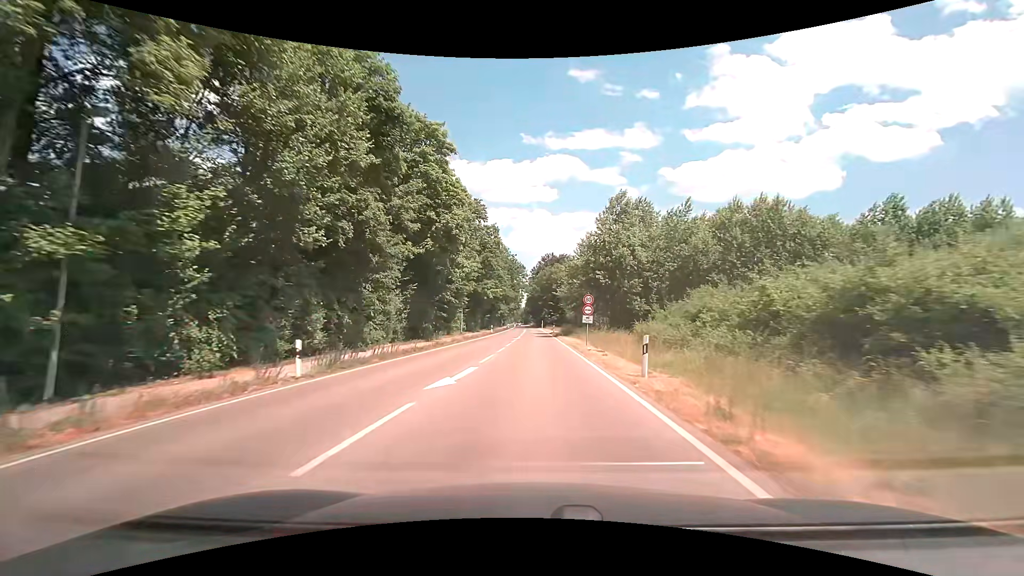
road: tertiary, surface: asphalt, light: Day
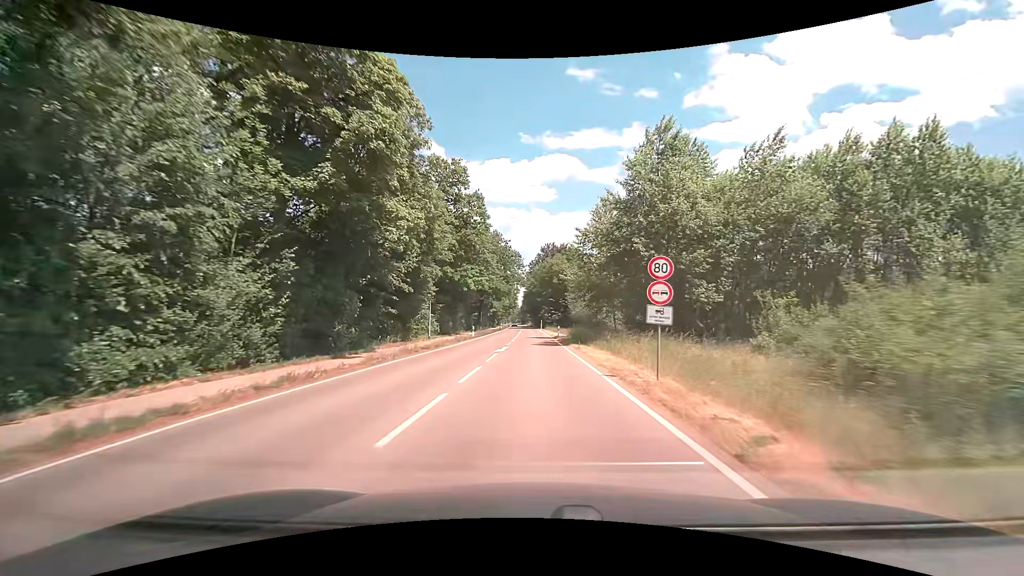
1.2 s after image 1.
(0.0, +17.2) m; 0°
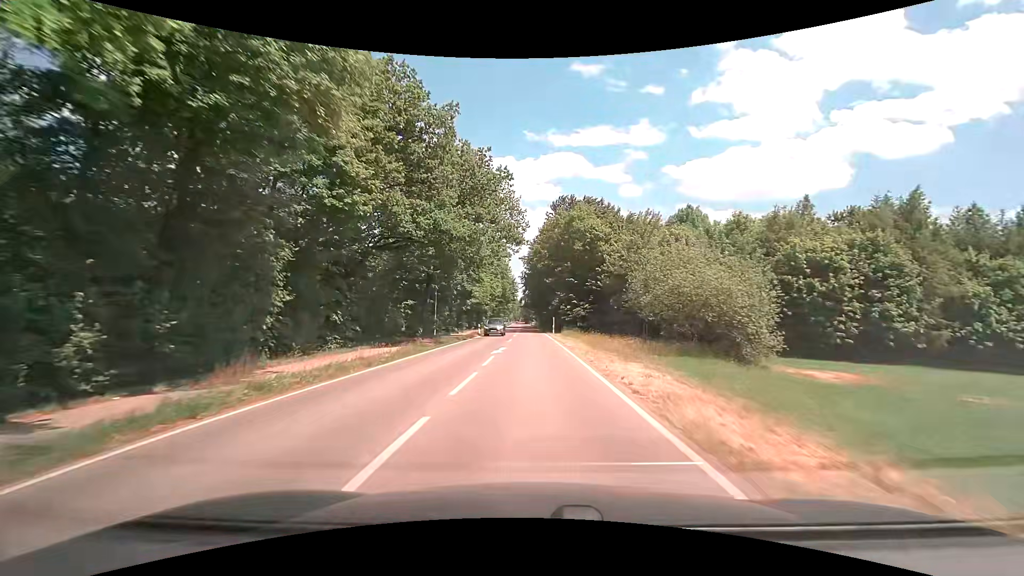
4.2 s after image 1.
(0.0, +44.2) m; 0°
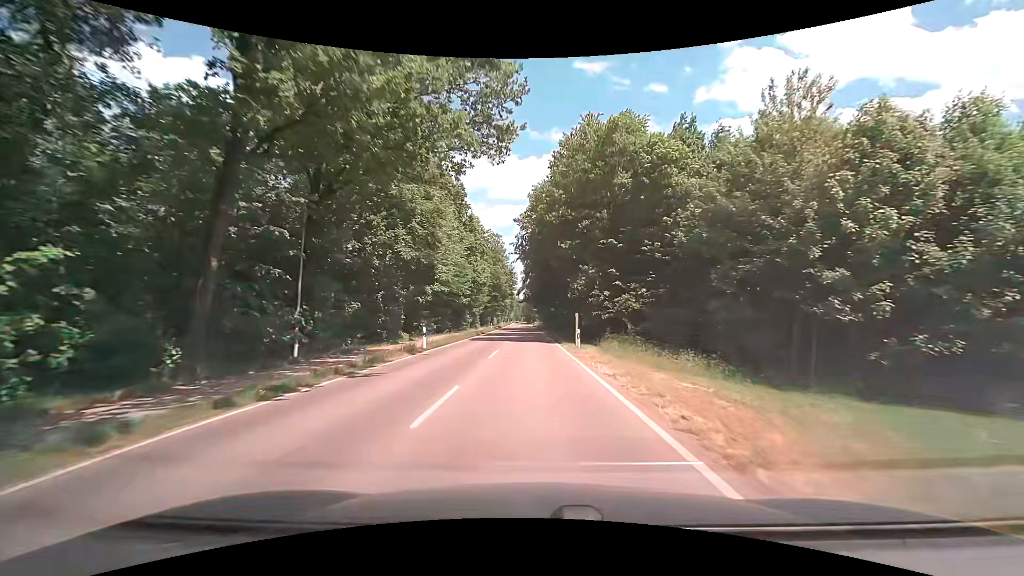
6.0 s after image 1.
(-0.2, +26.6) m; 0°
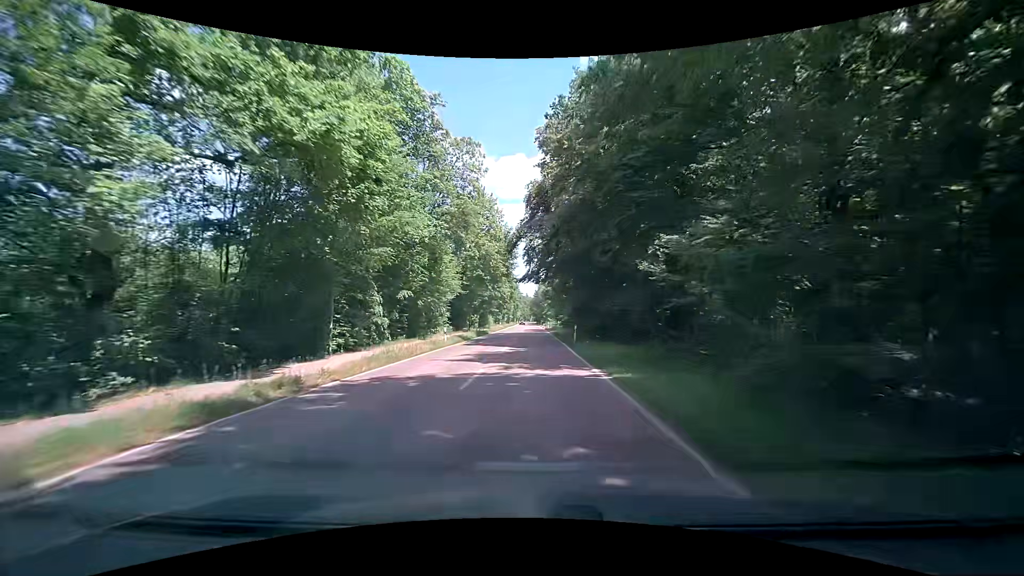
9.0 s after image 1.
(-0.6, +44.6) m; -1°
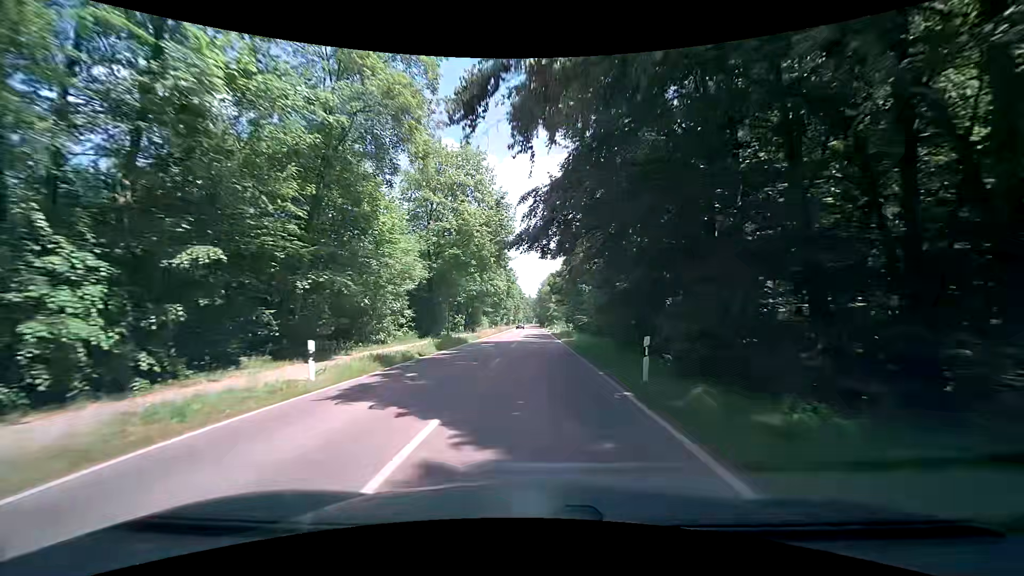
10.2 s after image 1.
(-0.3, +18.6) m; 0°
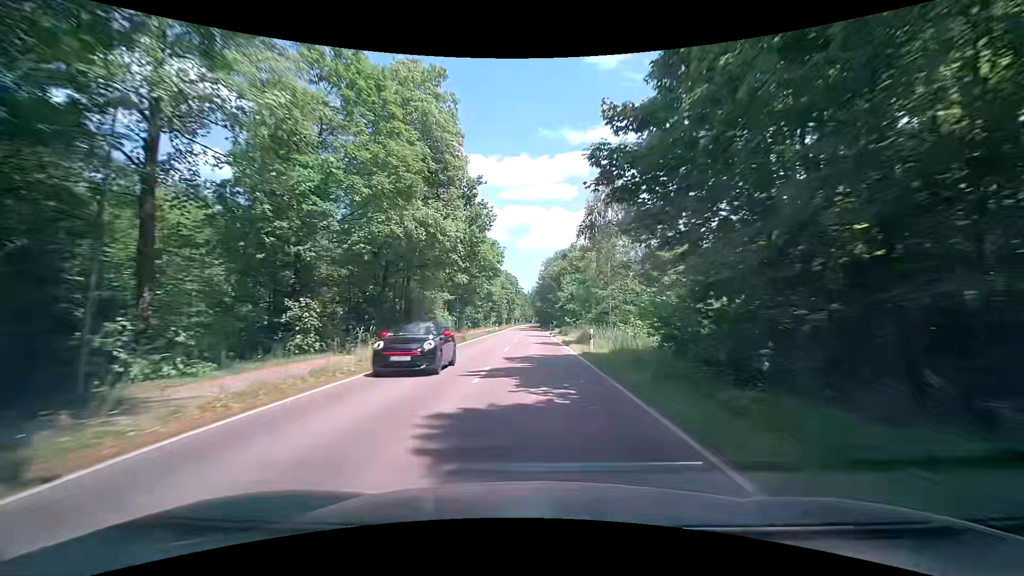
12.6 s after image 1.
(-0.5, +40.2) m; +1°
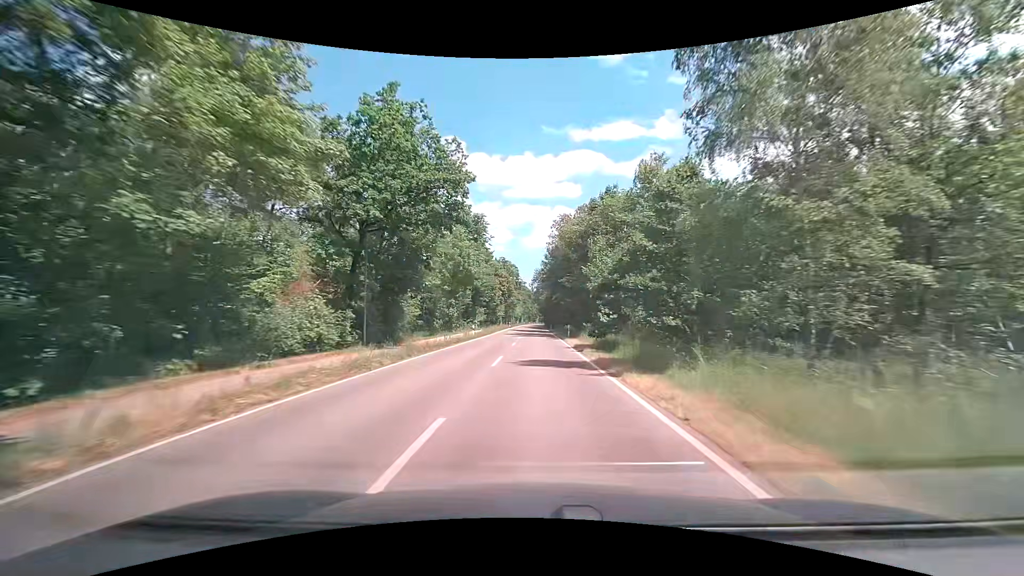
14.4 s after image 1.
(-0.7, +31.9) m; -1°
(0, +10) (0, +20) (0, +30) (0, +40) (0, +50) (0, +60) (0, +70) (0, +80) (0, +90) (0, +100) m
